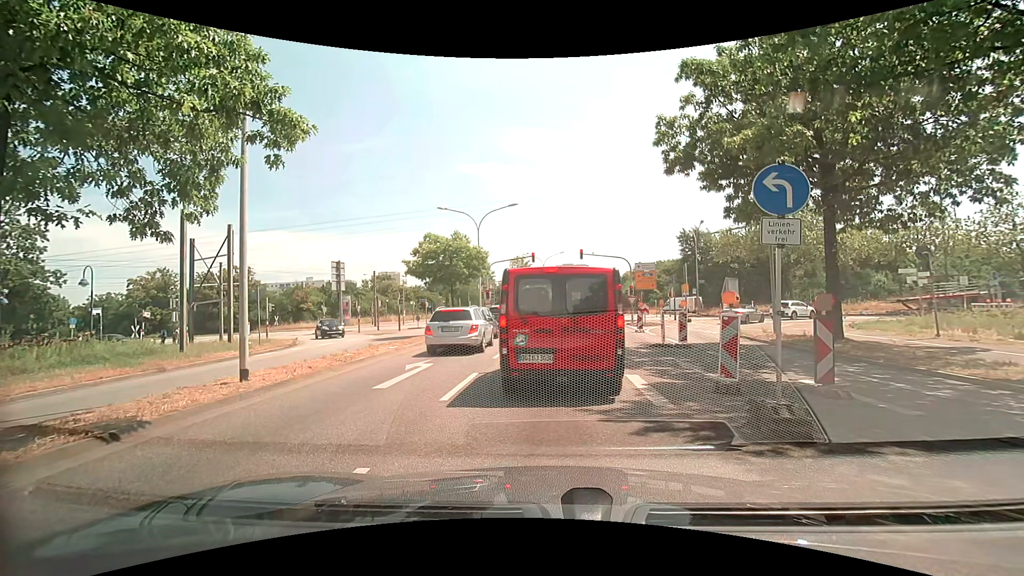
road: secondary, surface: asphalt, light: Day
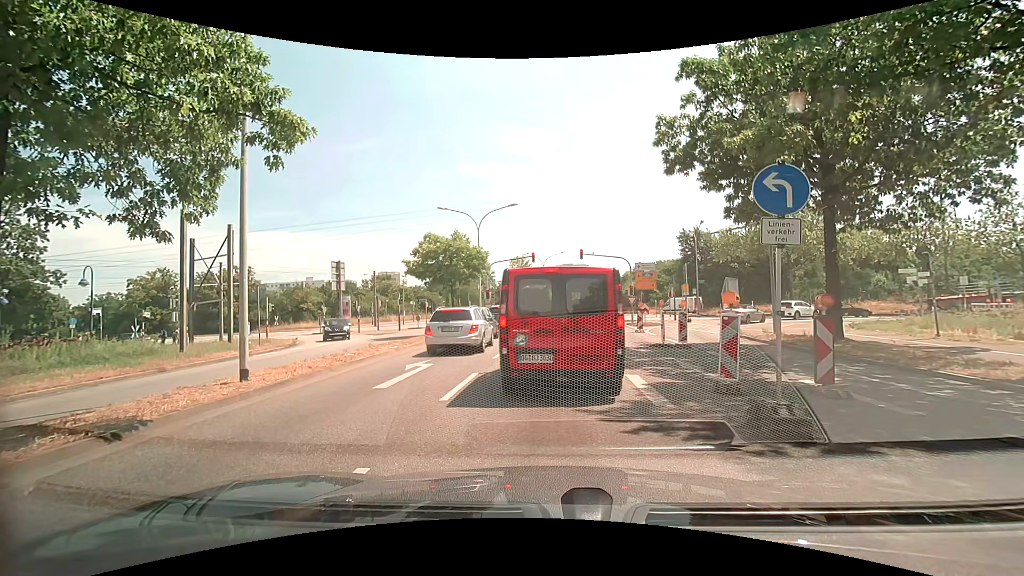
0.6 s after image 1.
(0.0, 0.0) m; 0°
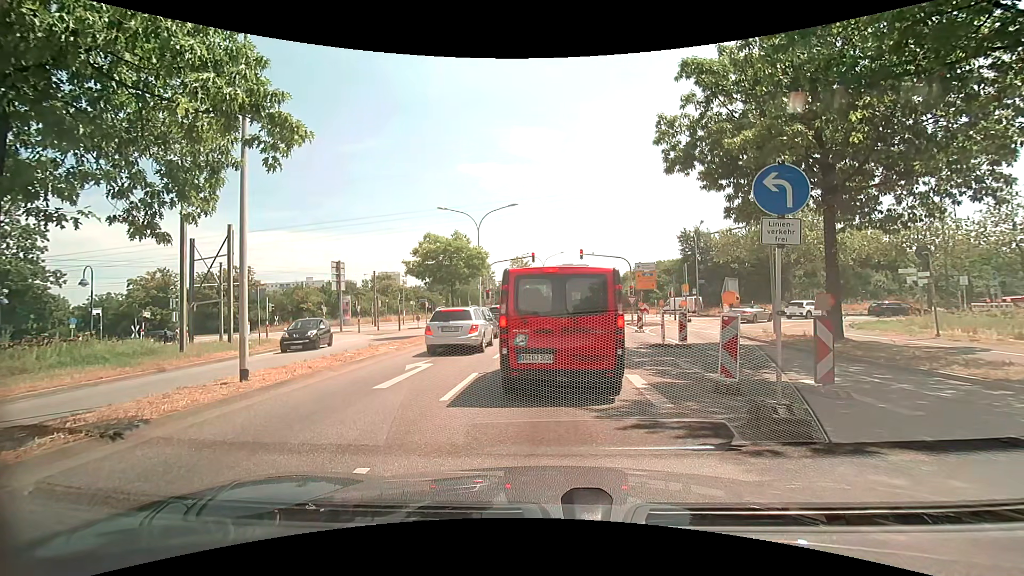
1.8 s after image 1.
(0.0, 0.0) m; 0°
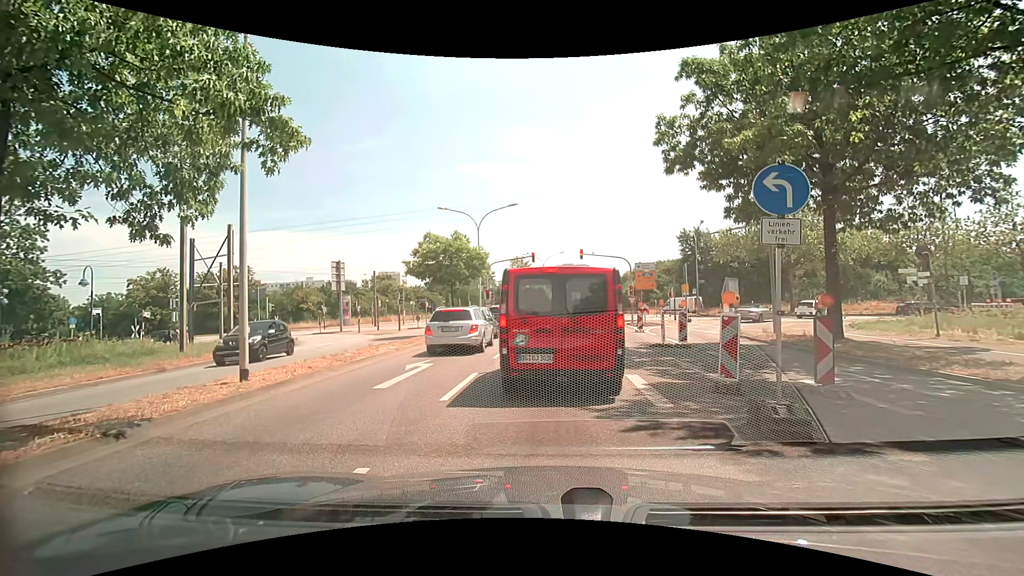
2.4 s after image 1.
(0.0, 0.0) m; 0°
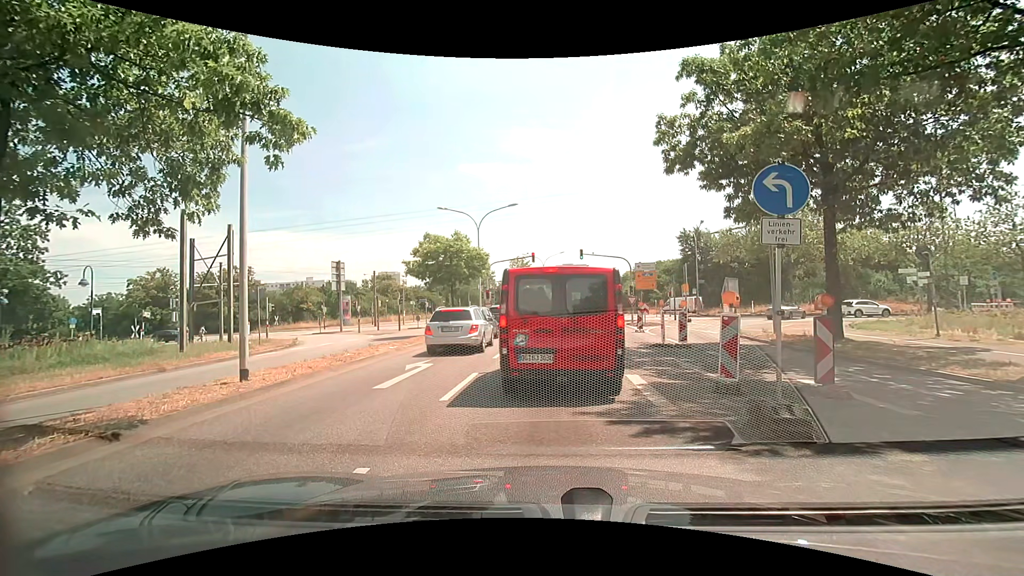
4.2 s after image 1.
(0.0, 0.0) m; 0°
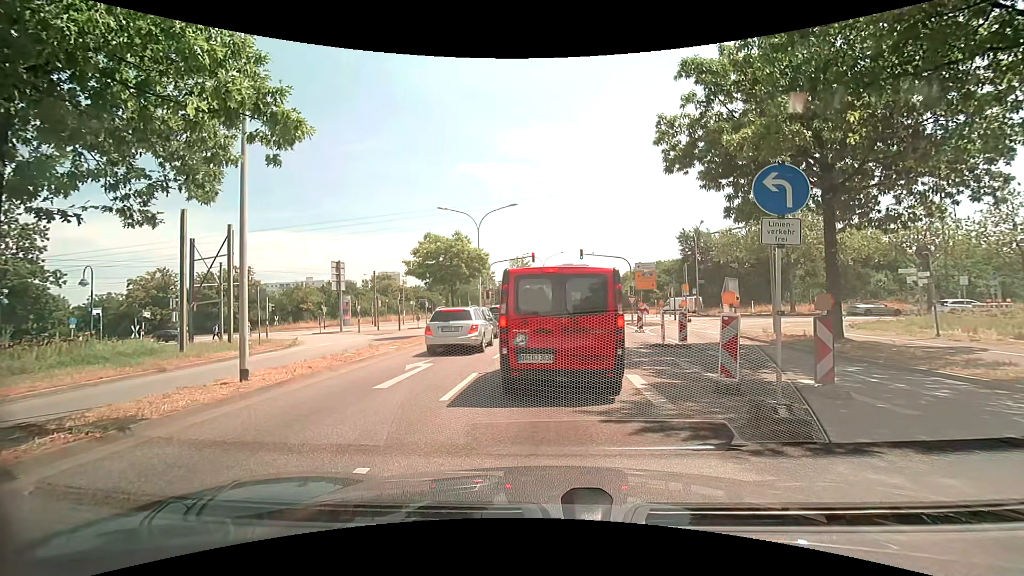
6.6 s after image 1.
(0.0, 0.0) m; 0°
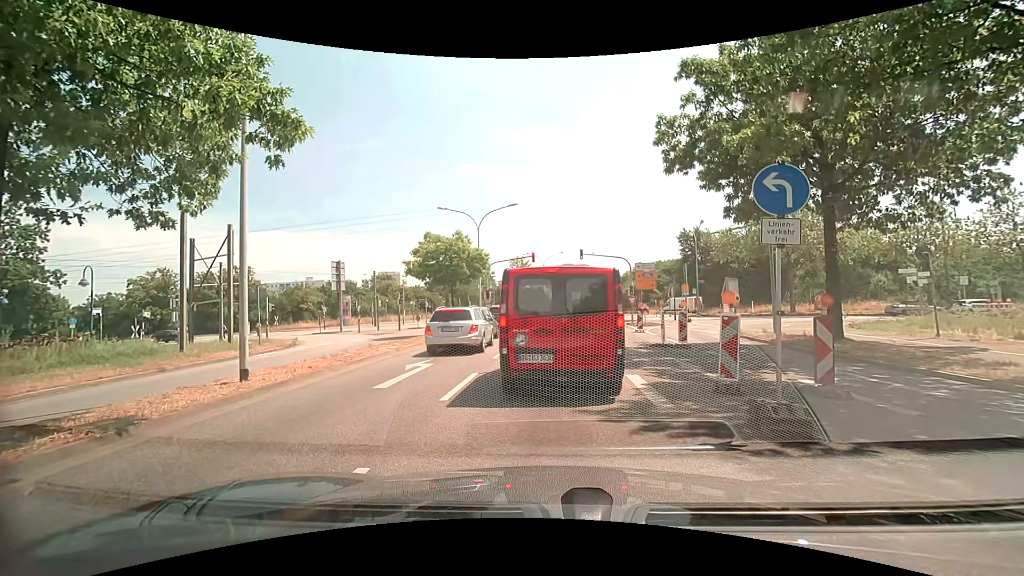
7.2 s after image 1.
(0.0, 0.0) m; 0°
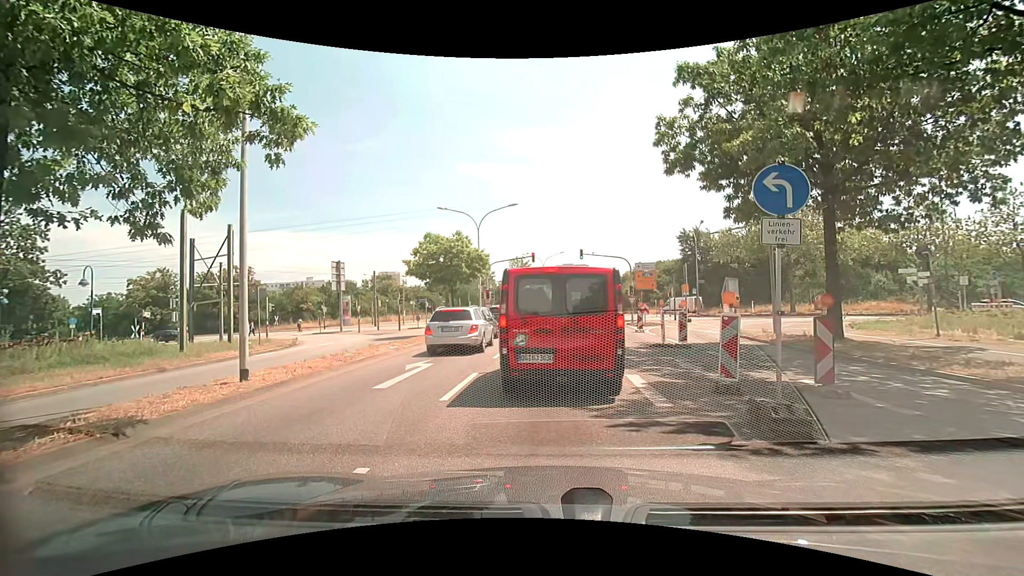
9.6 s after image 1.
(0.0, 0.0) m; 0°
(0, +10) (0, +20) (0, +30) (+1, +40) (+1, +50) (-2, +60) (-7, +68) (-16, +72) (-26, +74) (-36, +75) m
